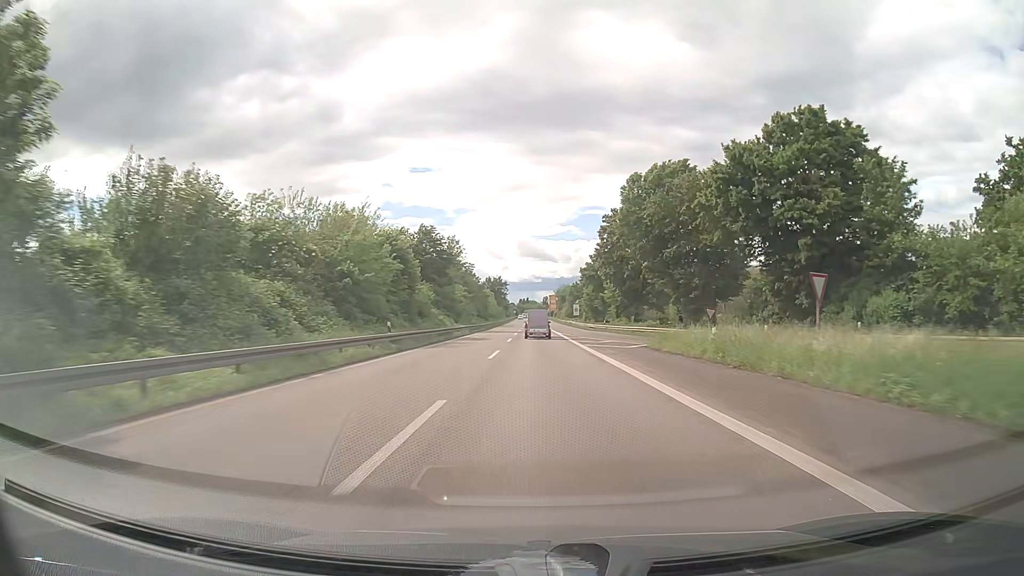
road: trunk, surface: asphalt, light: Day
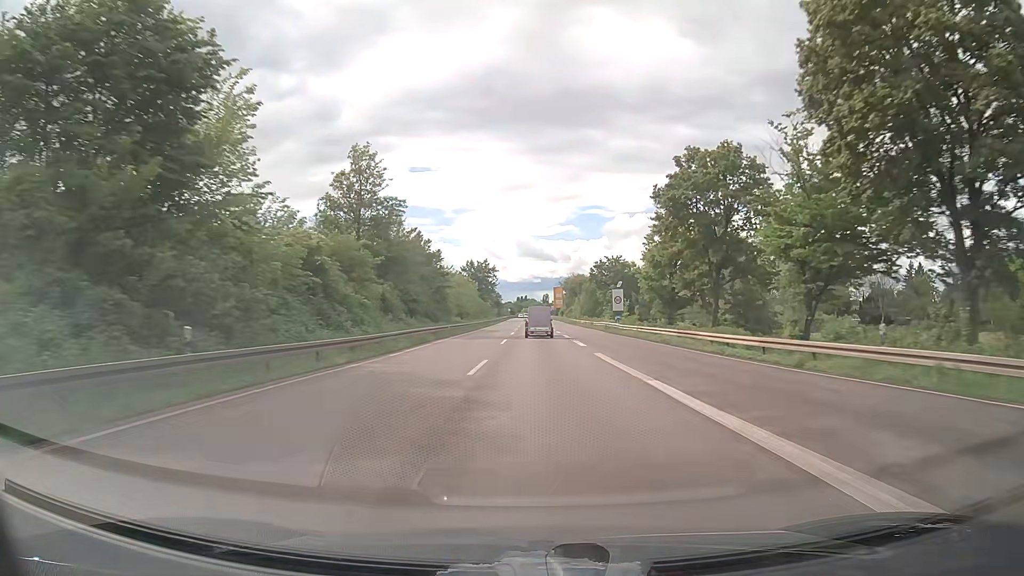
(+0.2, +62.4) m; 0°
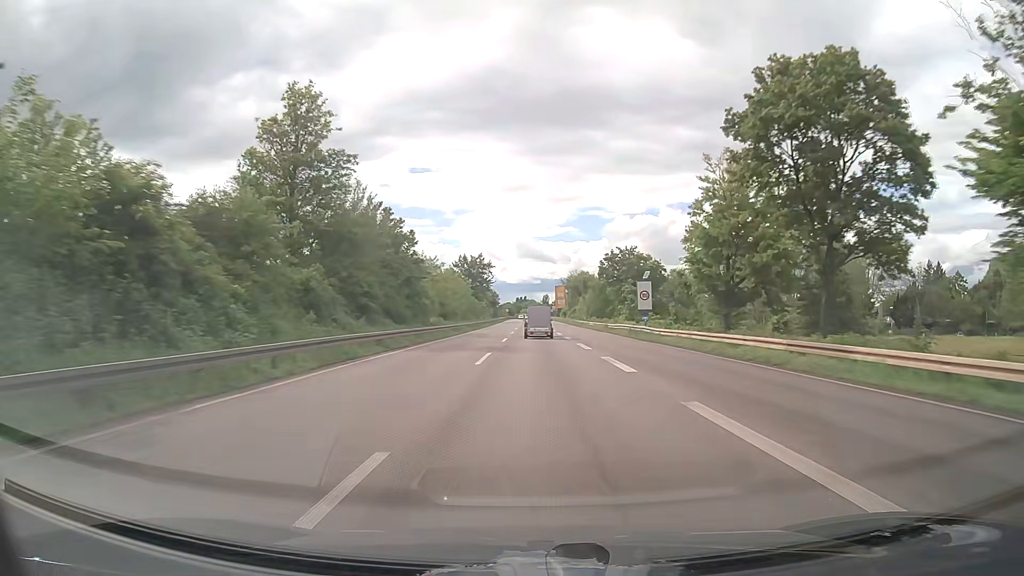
(0.0, +15.5) m; 0°
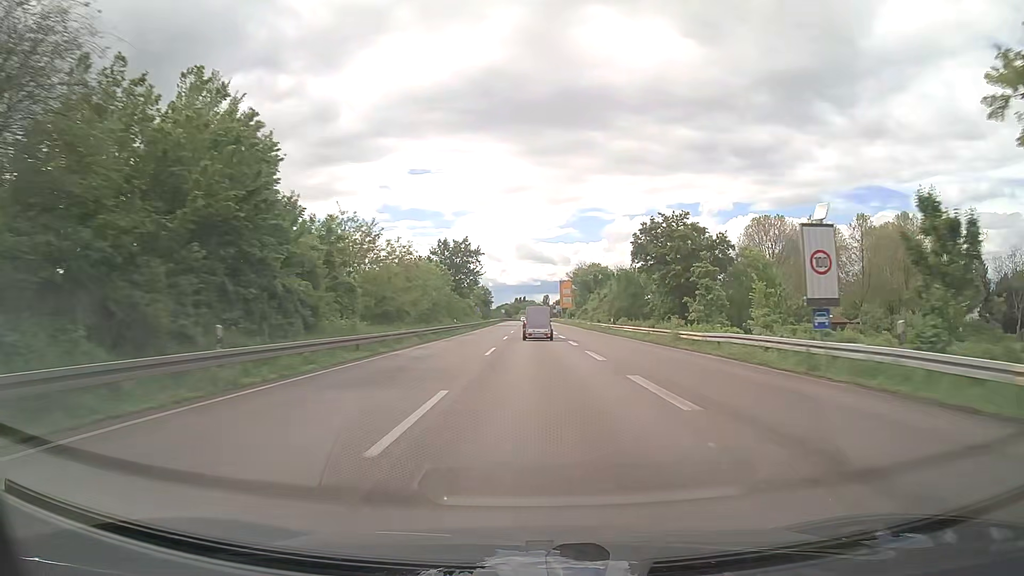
(0.0, +31.0) m; 0°
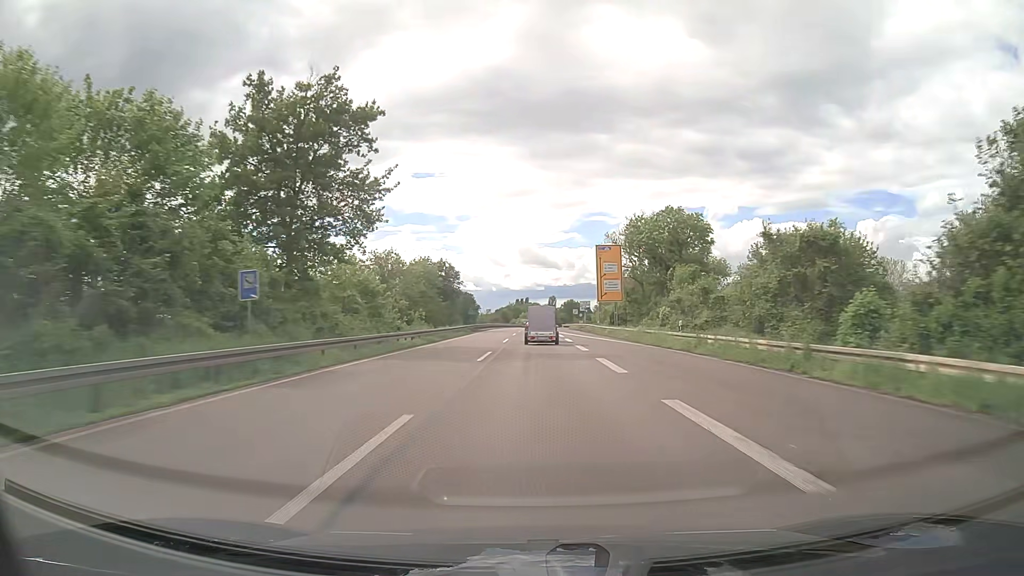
(-0.1, +76.8) m; 0°
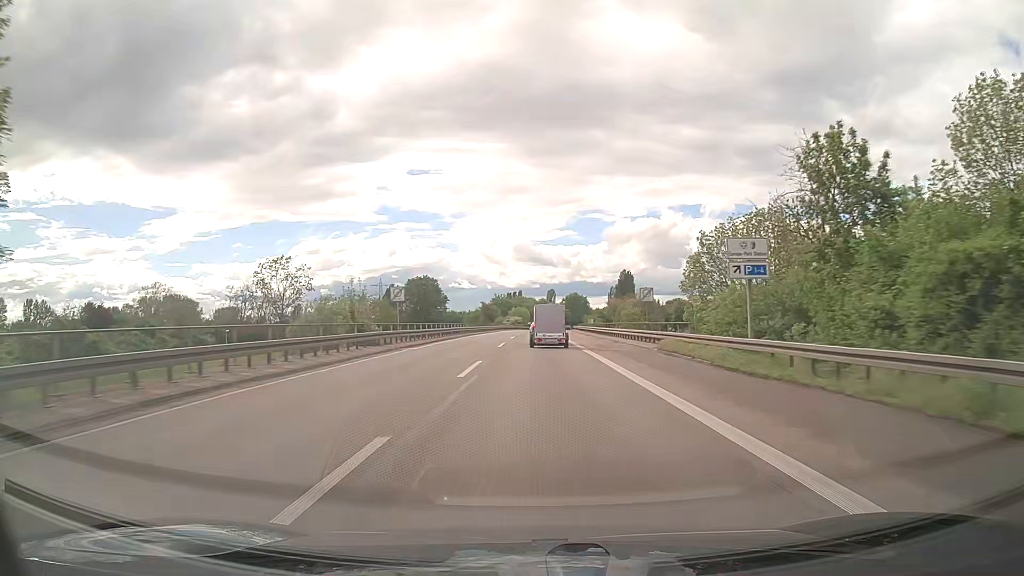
(+0.3, +75.3) m; +1°
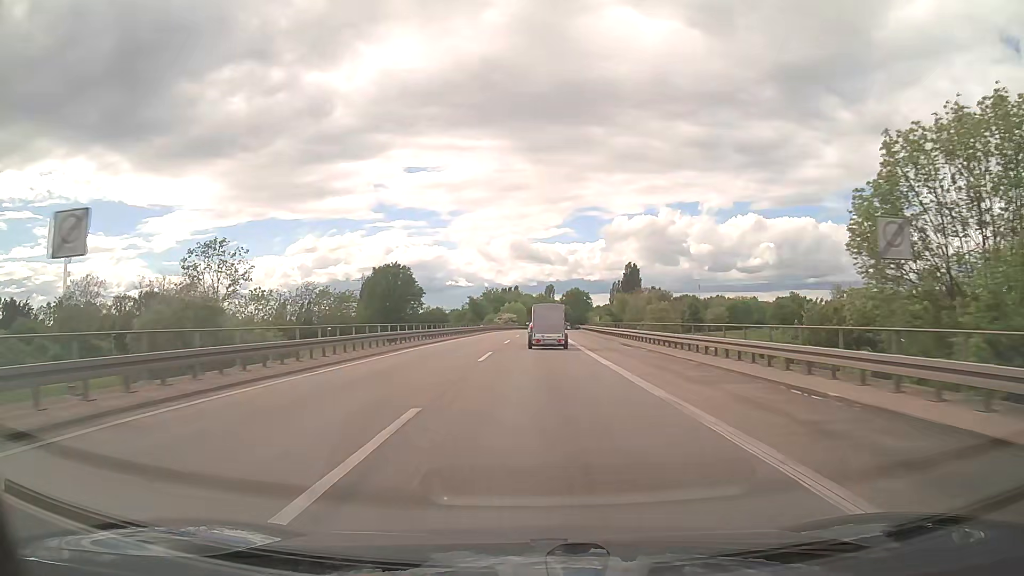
(0.0, +29.5) m; 0°
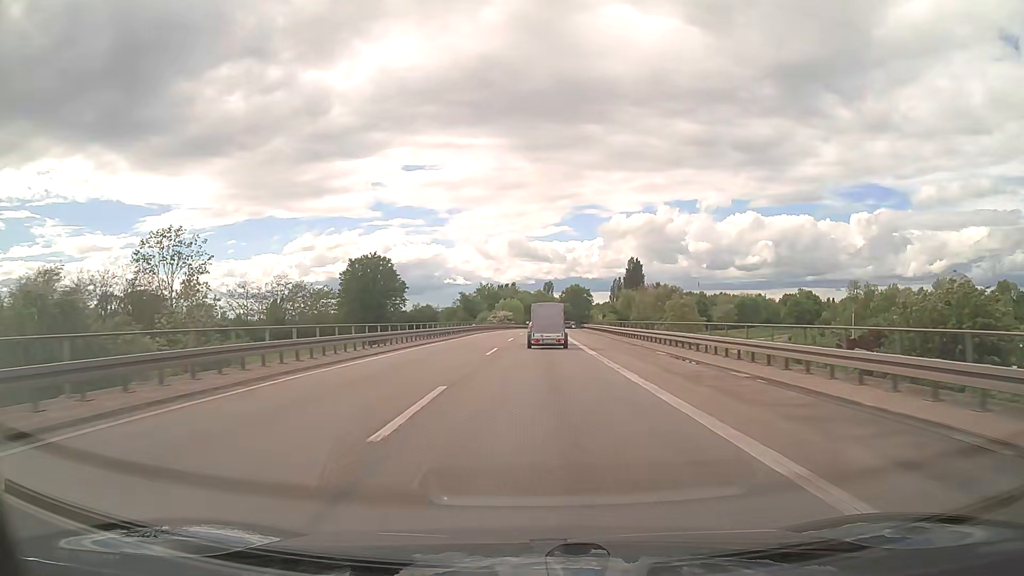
(0.0, +14.7) m; 0°
(0, +10) (0, +20) (0, +30) (0, +40) (+1, +50) (+1, +60) (+1, +70) (+2, +80) (+2, +90) (+3, +100) m
